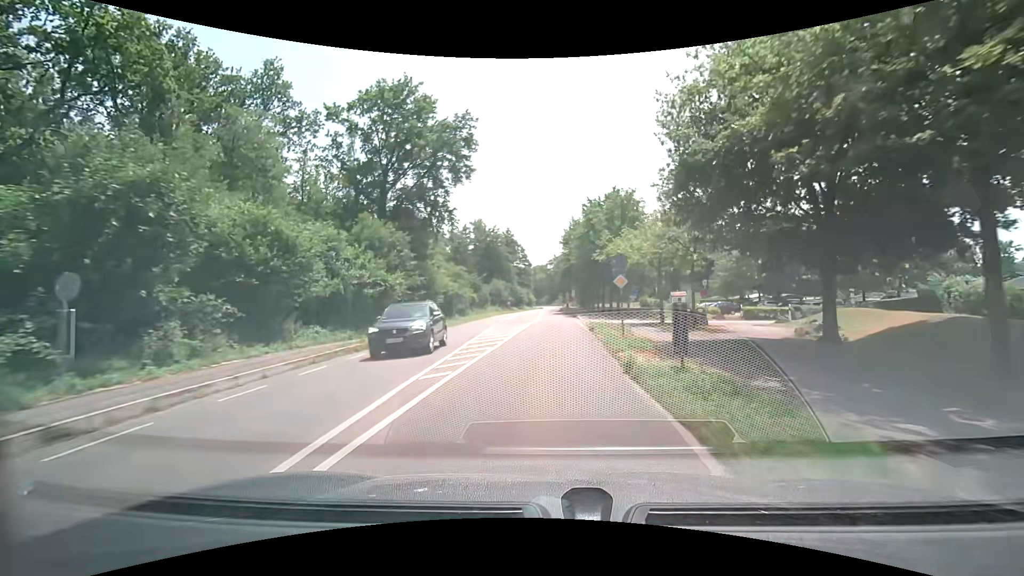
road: secondary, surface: asphalt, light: Day
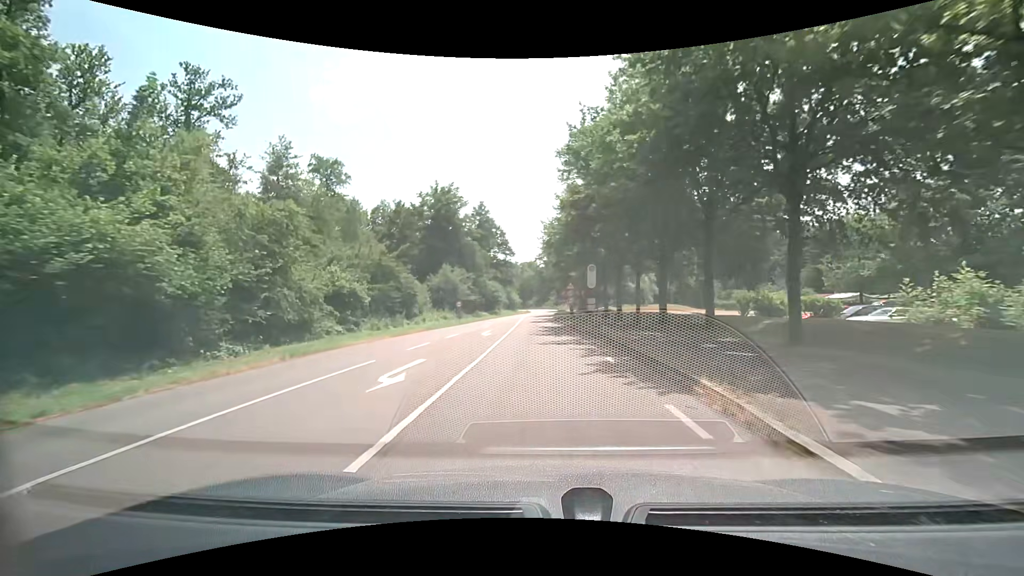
(+0.9, +41.9) m; +1°
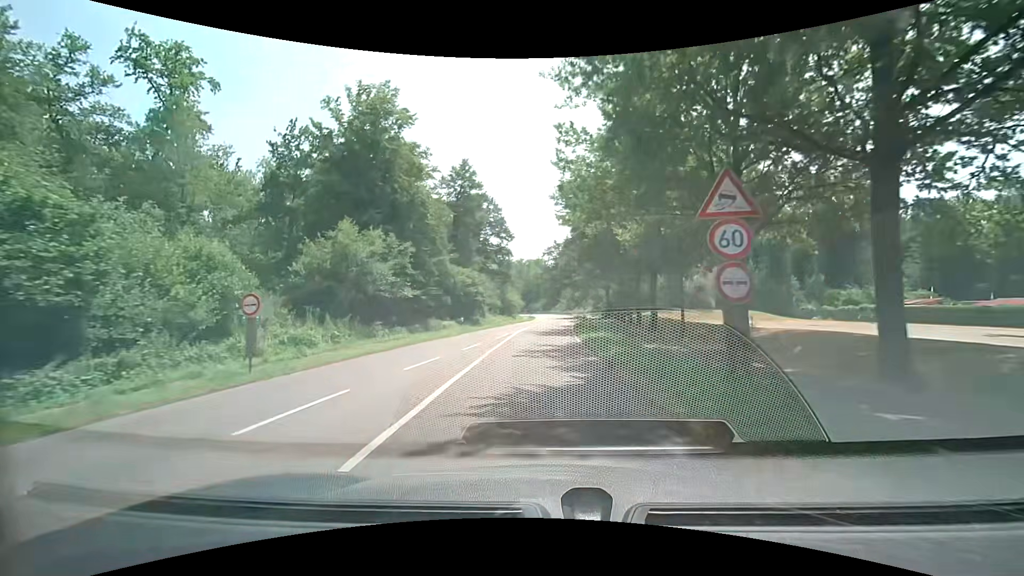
(-0.4, +34.1) m; -1°
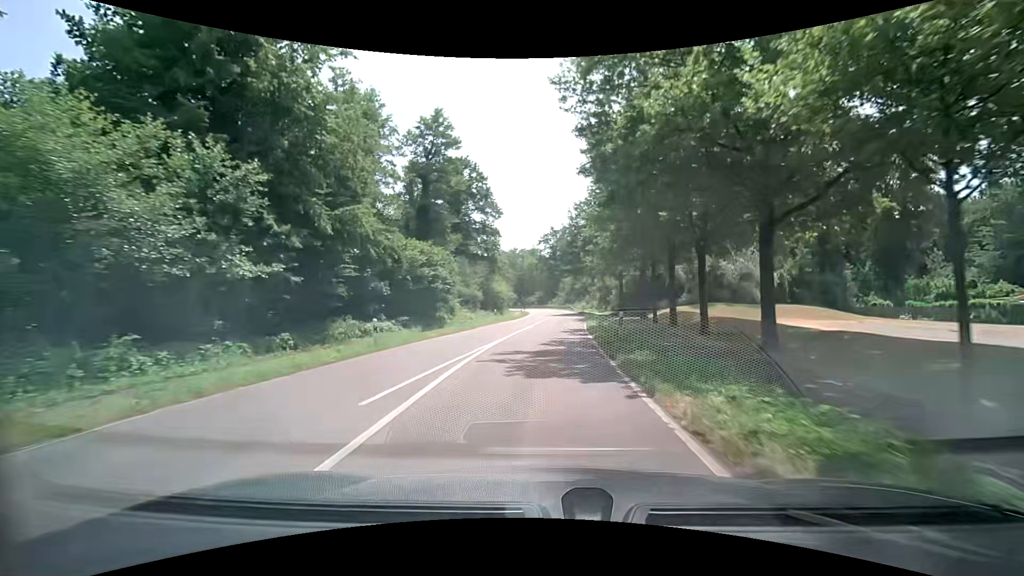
(-0.1, +17.2) m; 0°
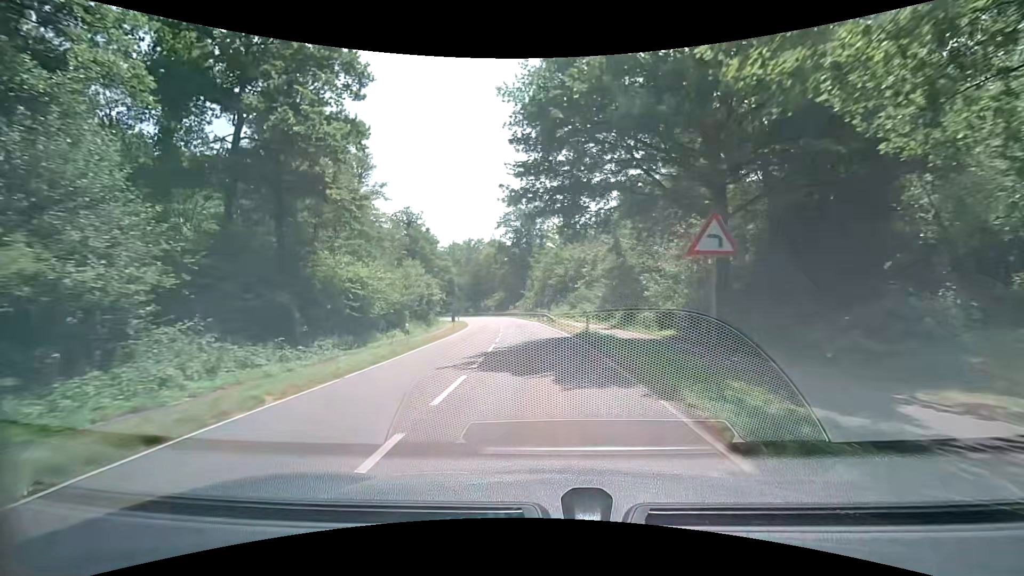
(+1.7, +43.2) m; +4°
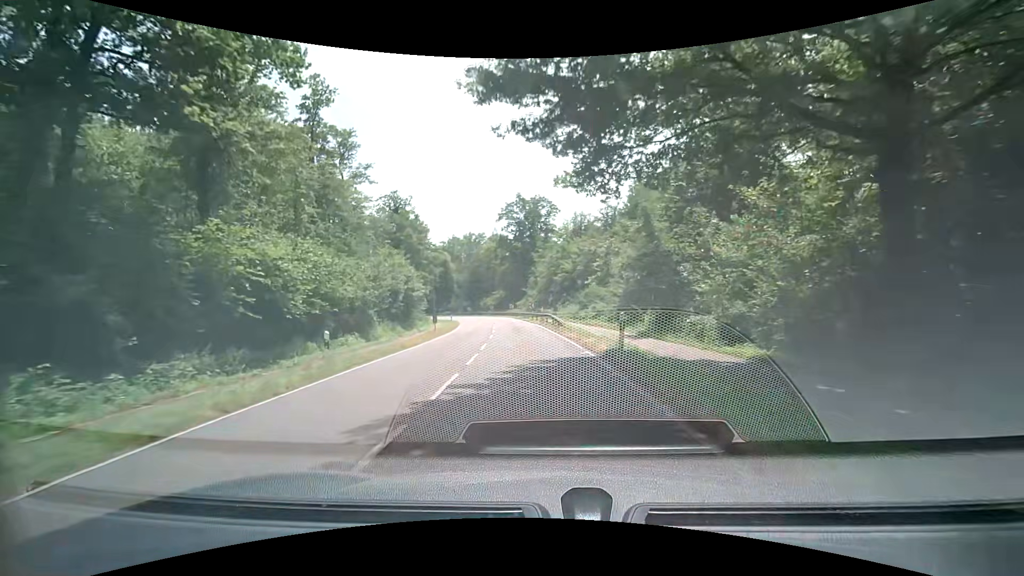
(0.0, +8.7) m; 0°
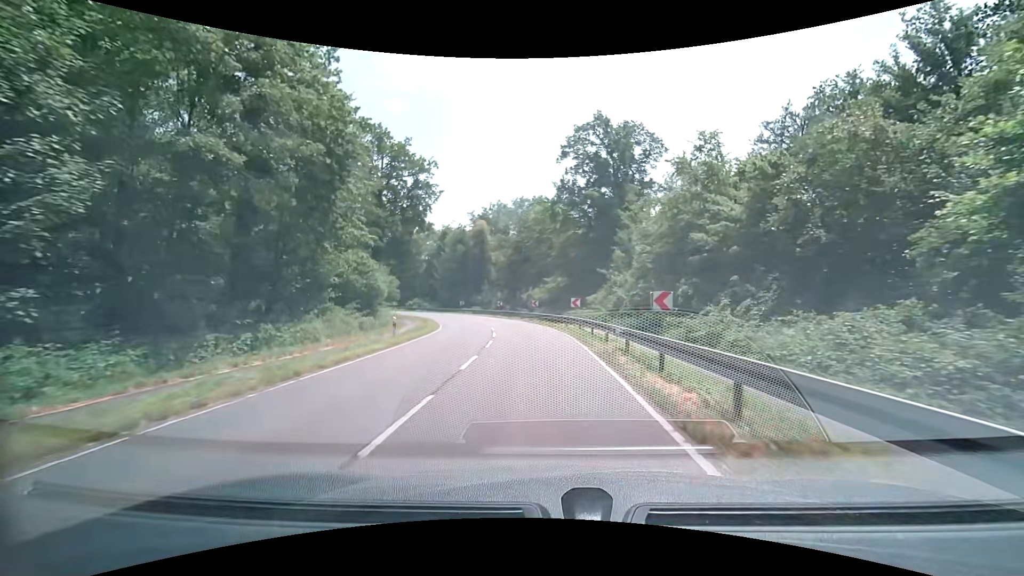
(-2.4, +43.2) m; -7°
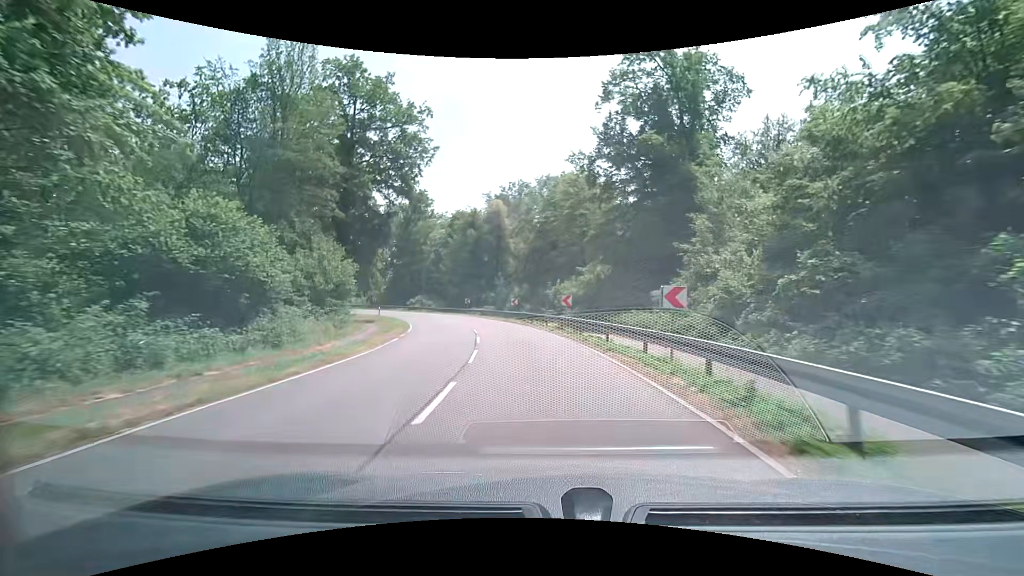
(-0.4, +17.3) m; -3°
(0, +10) (-1, +20) (-3, +30) (-5, +39) (-9, +49) (-13, +58) (-18, +66) (-24, +74) (-31, +81) (-39, +88) m
